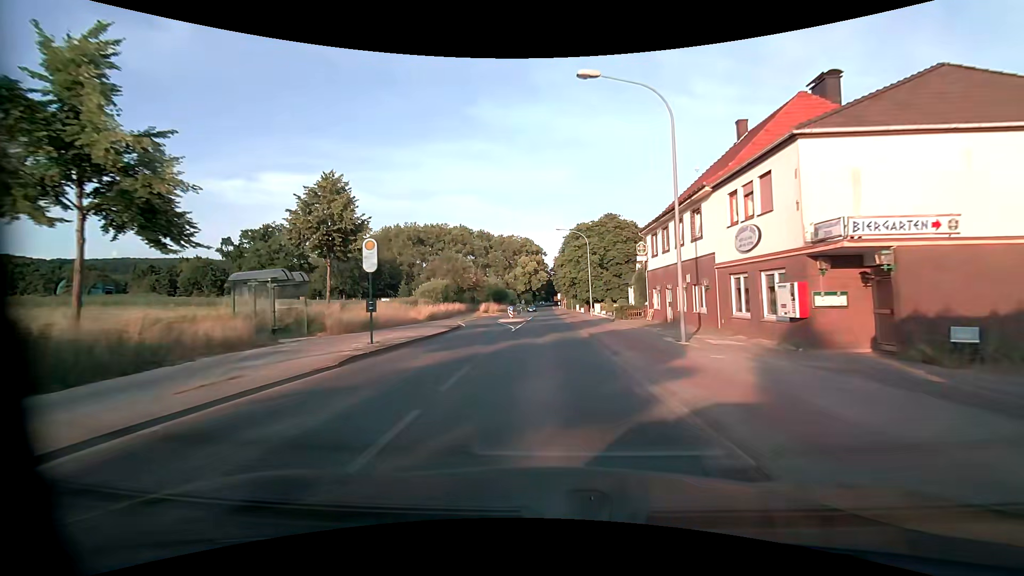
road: secondary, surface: asphalt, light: Day
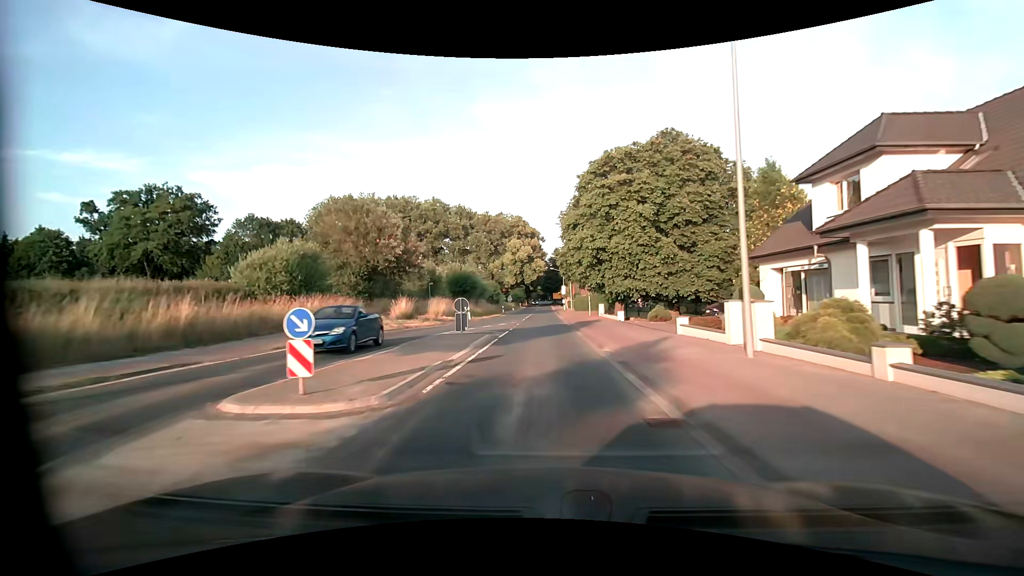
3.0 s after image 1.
(+0.1, +39.7) m; 0°
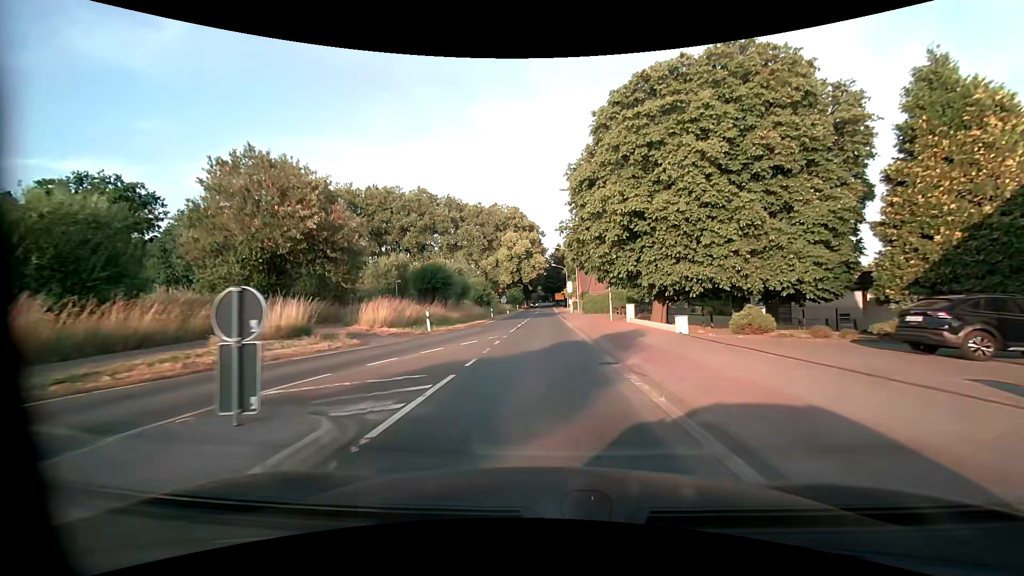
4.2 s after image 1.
(0.0, +14.9) m; 0°
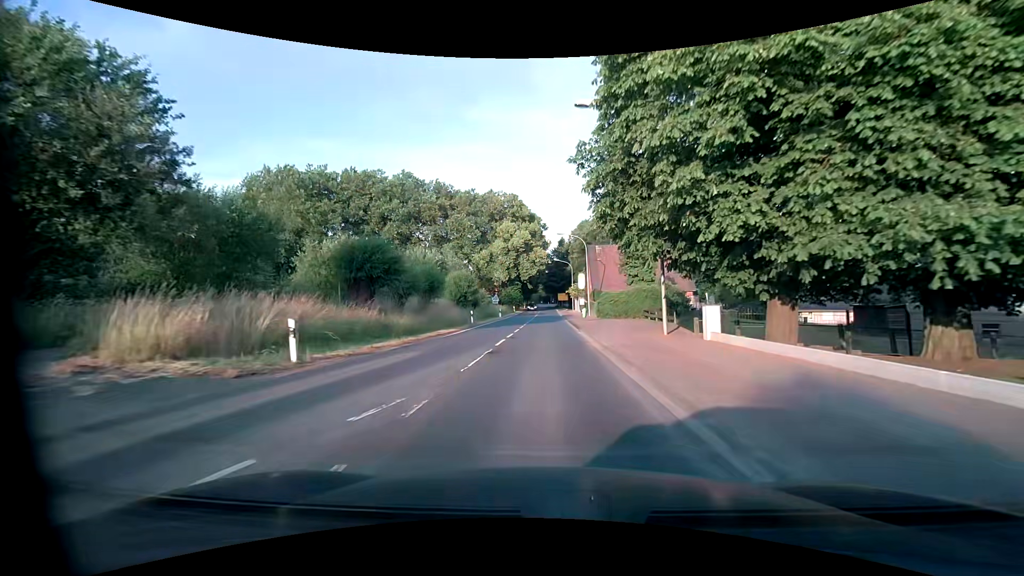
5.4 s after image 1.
(-0.1, +14.6) m; 0°
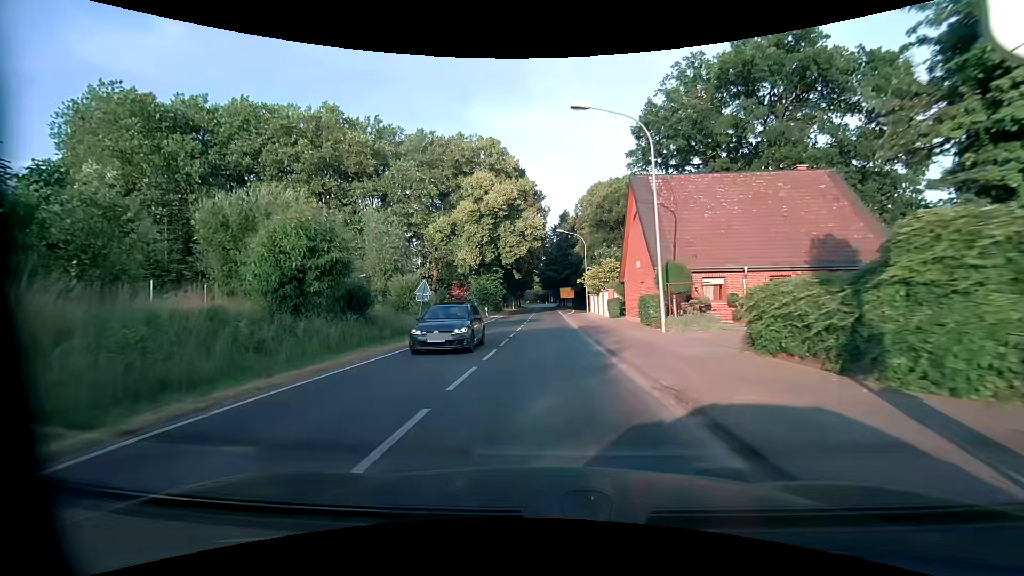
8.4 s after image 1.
(+0.1, +34.7) m; 0°
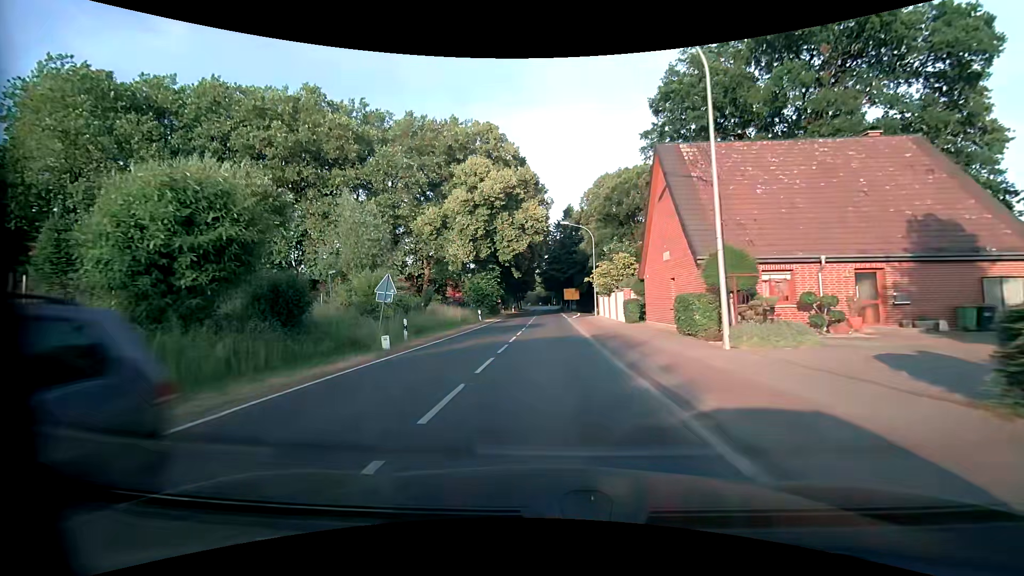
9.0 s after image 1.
(0.0, +6.4) m; +1°
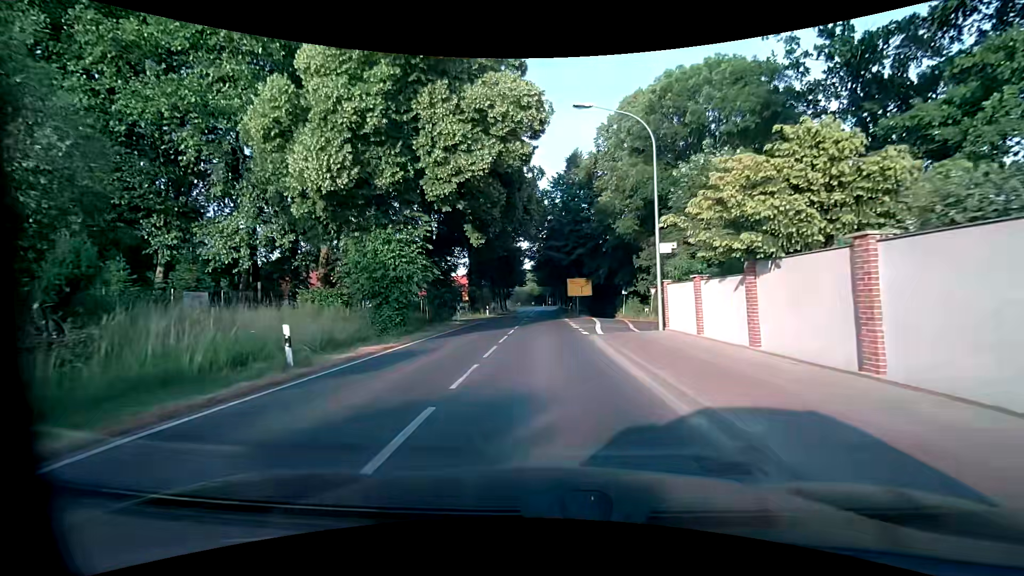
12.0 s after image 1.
(-0.3, +28.3) m; +1°
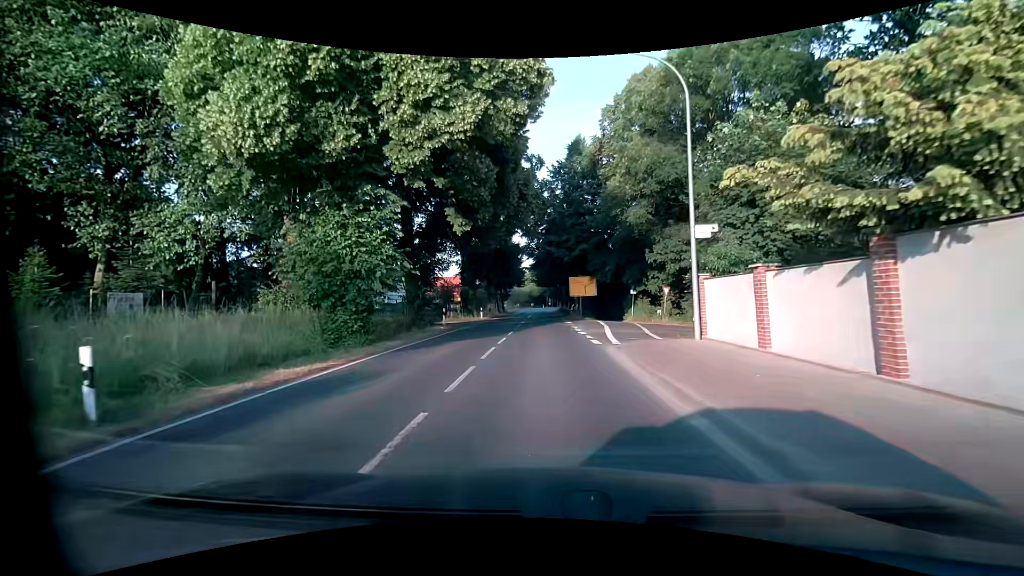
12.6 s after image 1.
(-0.1, +4.5) m; -1°
